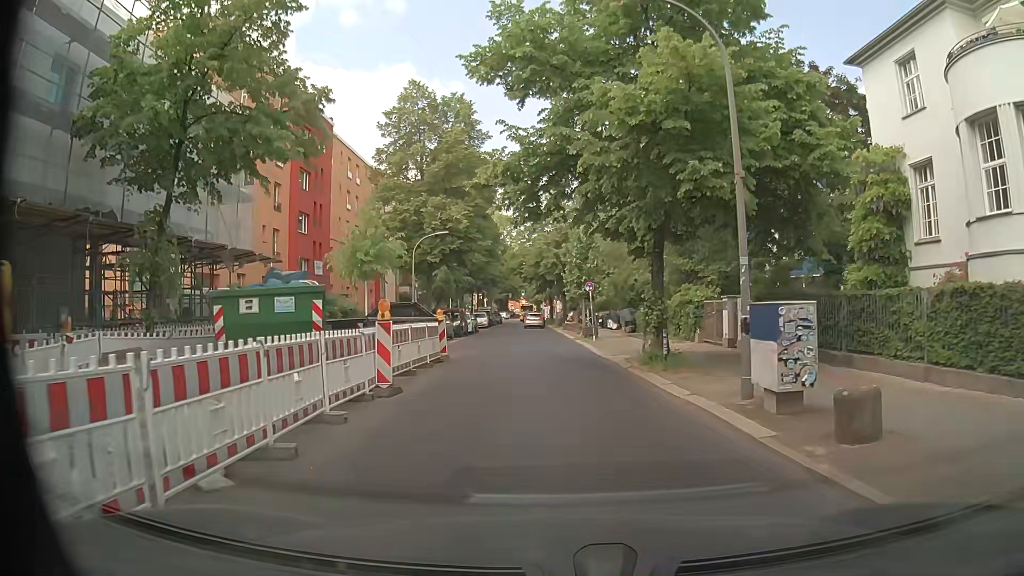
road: residential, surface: asphalt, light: Day
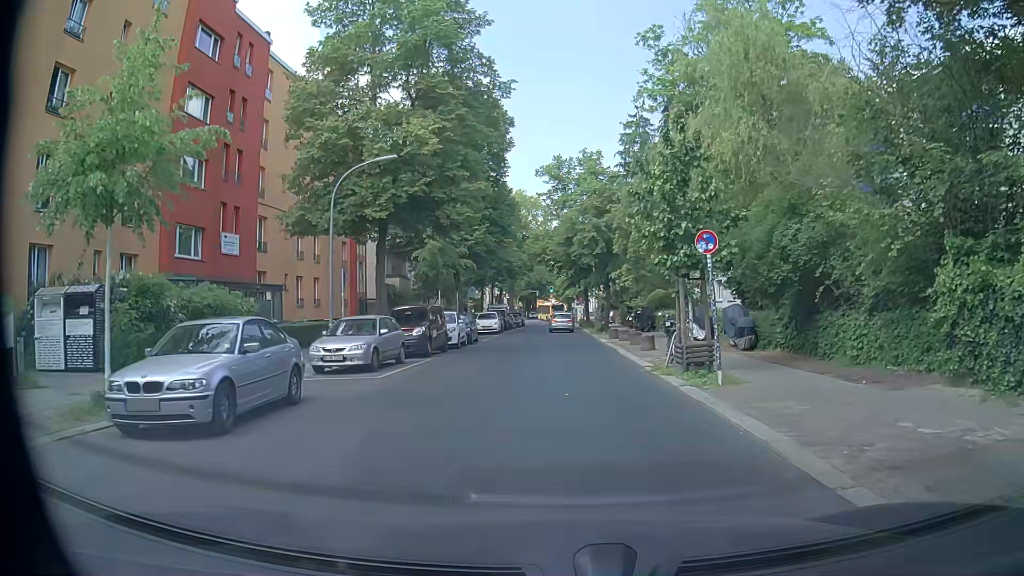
(-1.2, +19.1) m; -4°
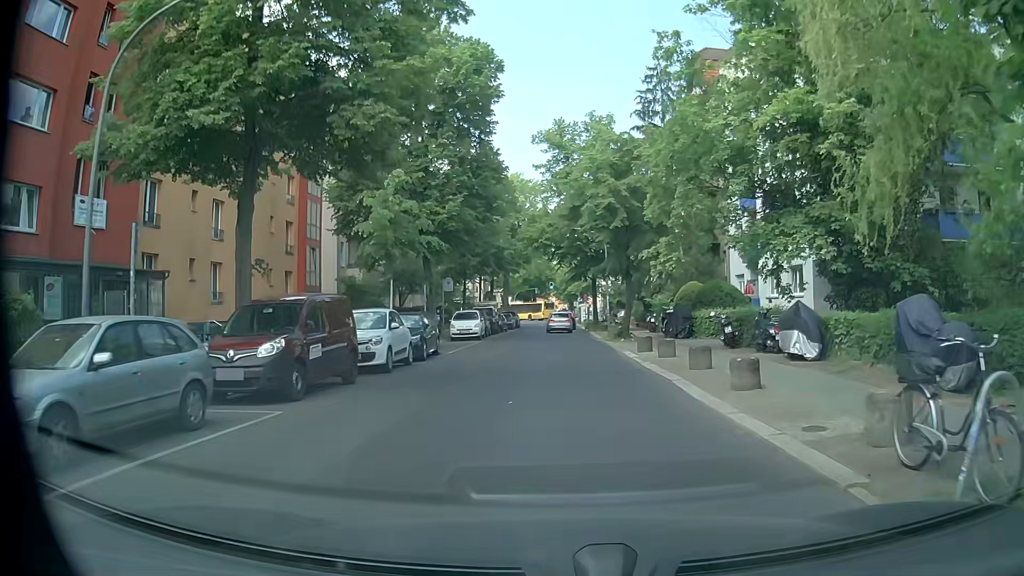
(-0.1, +11.8) m; 0°
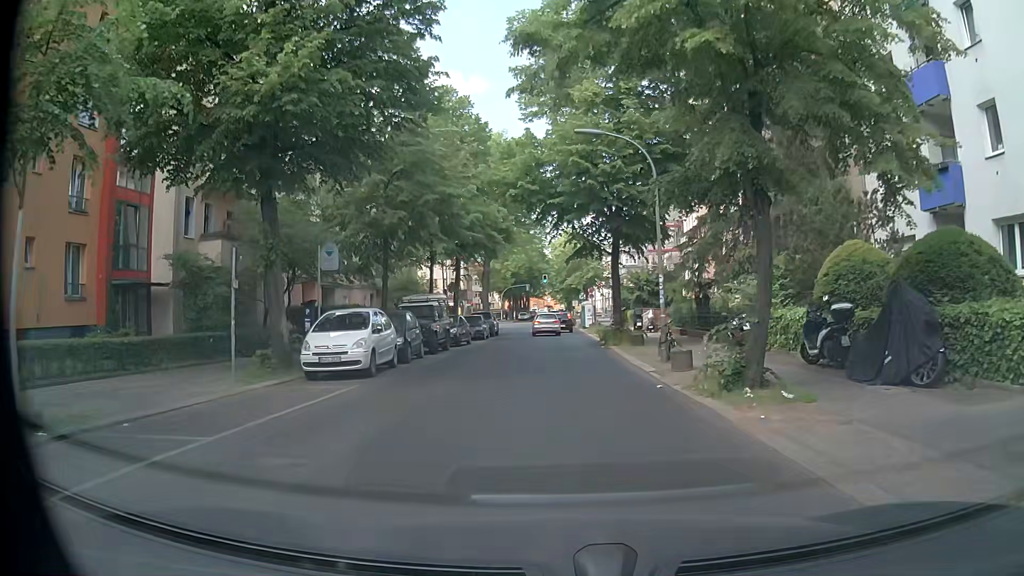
(+0.1, +21.0) m; +1°
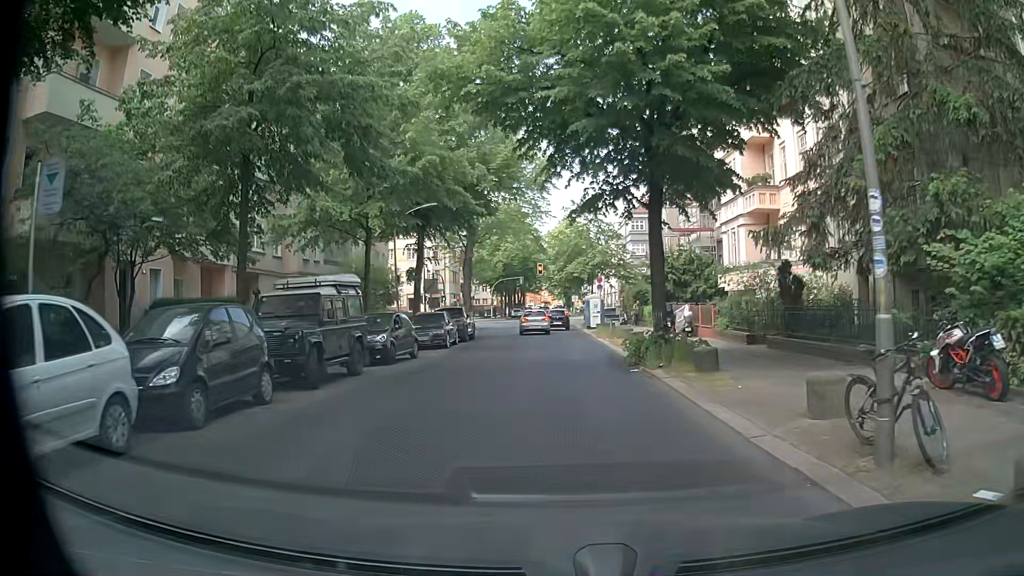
(-0.1, +12.2) m; 0°
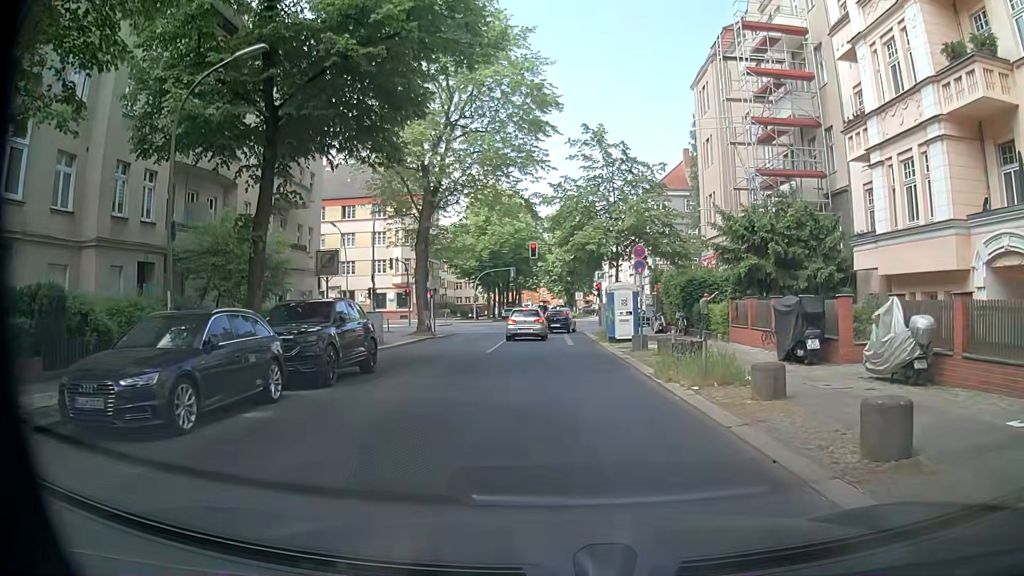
(-0.3, +18.9) m; -1°
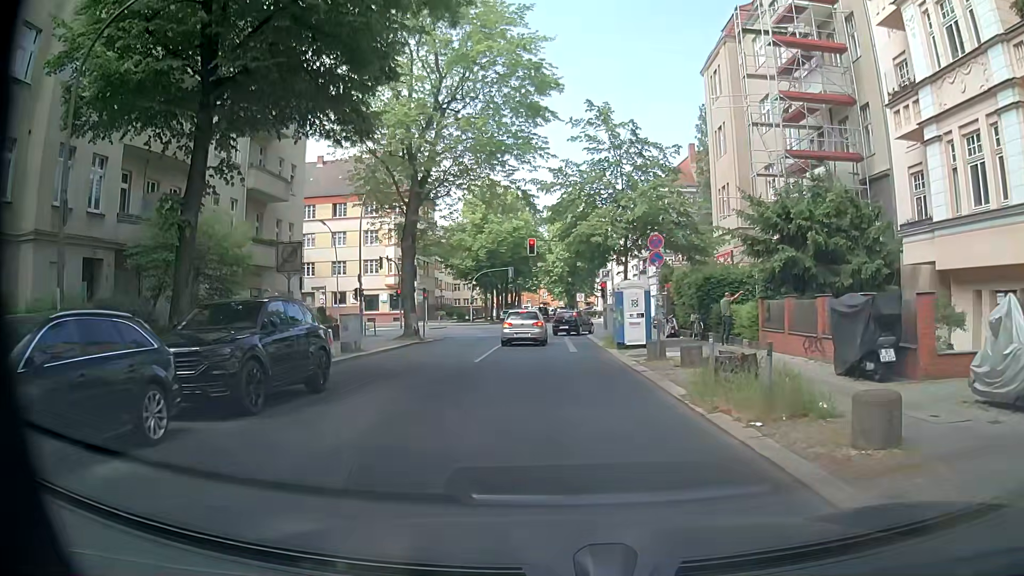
(0.0, +3.4) m; +2°
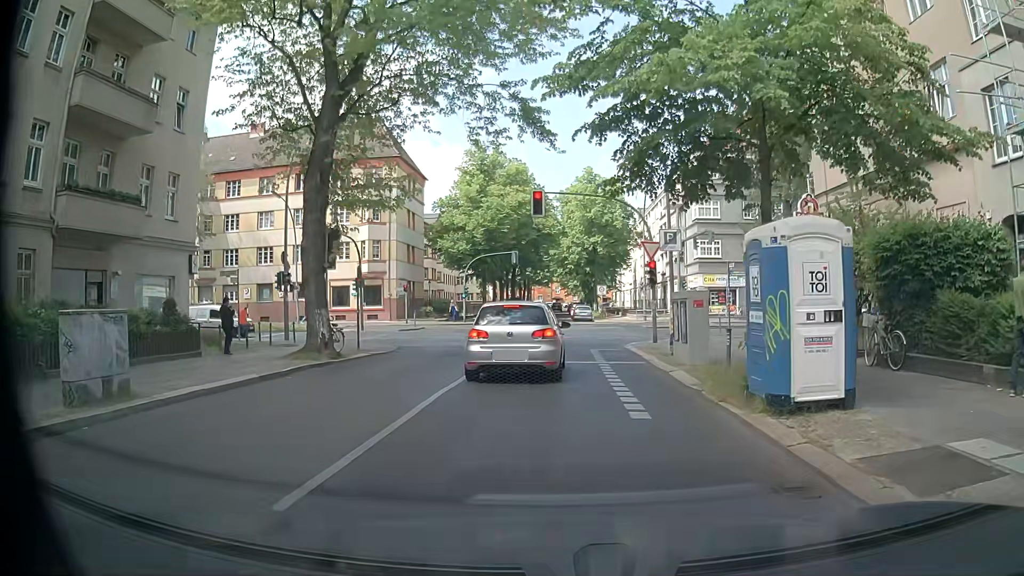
(-0.4, +14.9) m; -3°
